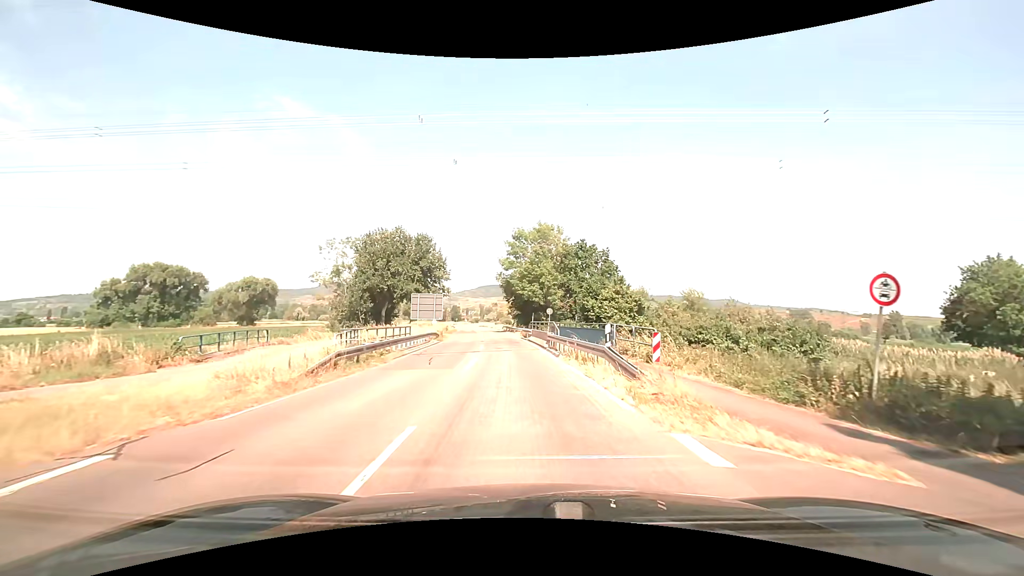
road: tertiary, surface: asphalt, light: Day
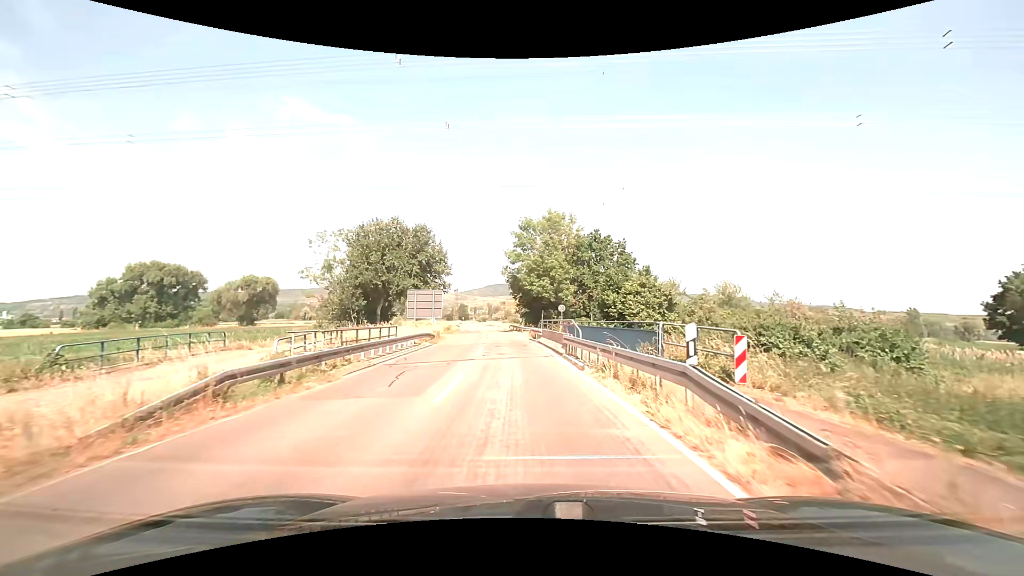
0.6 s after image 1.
(0.0, +5.9) m; -1°
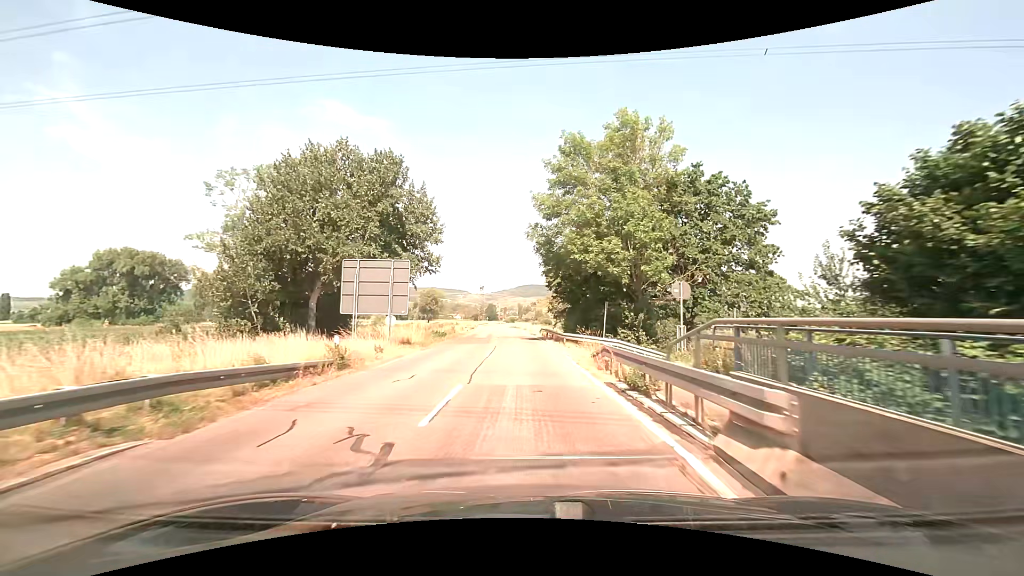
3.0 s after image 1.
(-0.9, +26.5) m; -4°
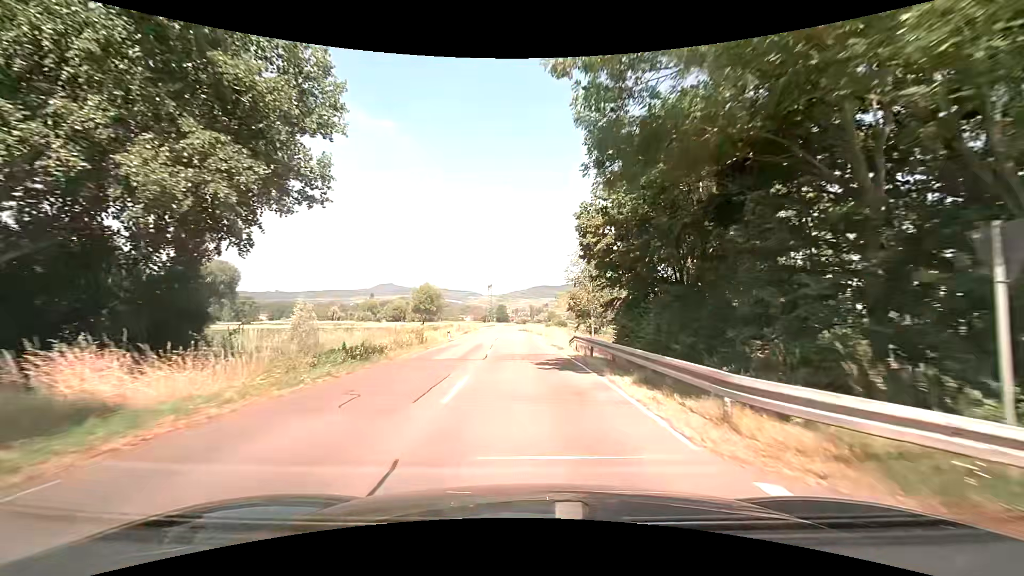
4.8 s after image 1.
(-0.1, +22.5) m; -1°
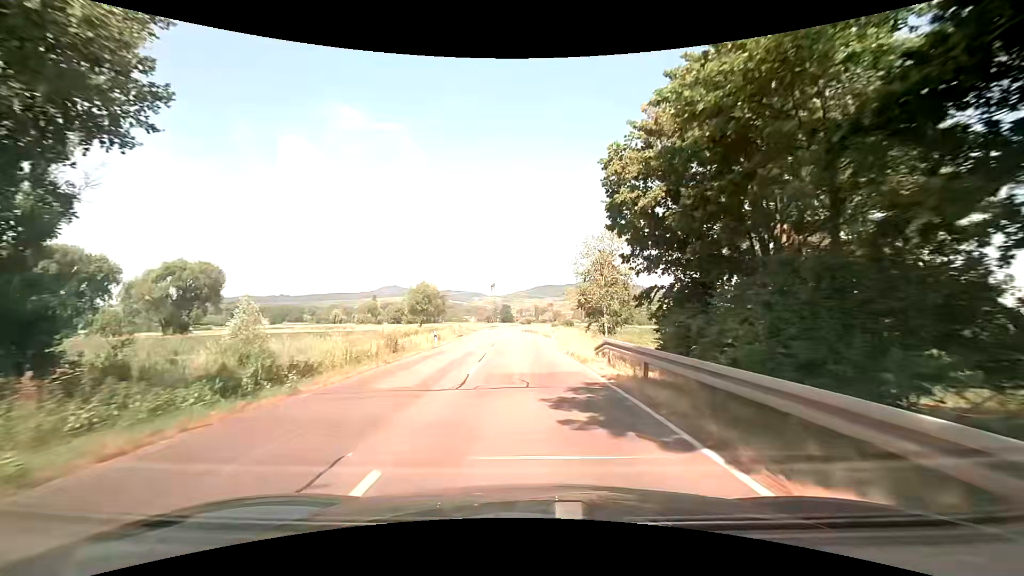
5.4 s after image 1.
(0.0, +8.0) m; 0°
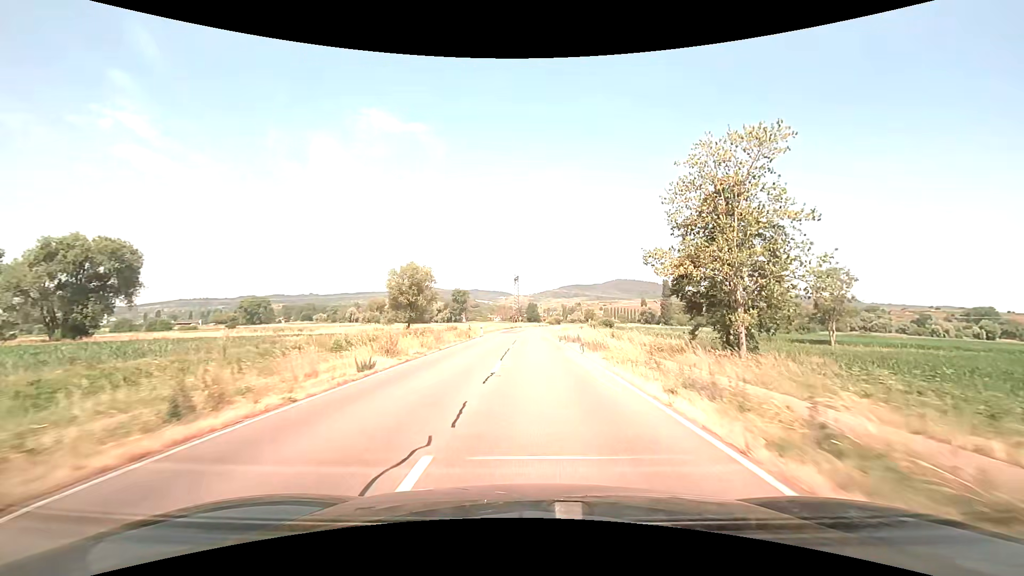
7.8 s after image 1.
(-1.1, +33.9) m; -3°
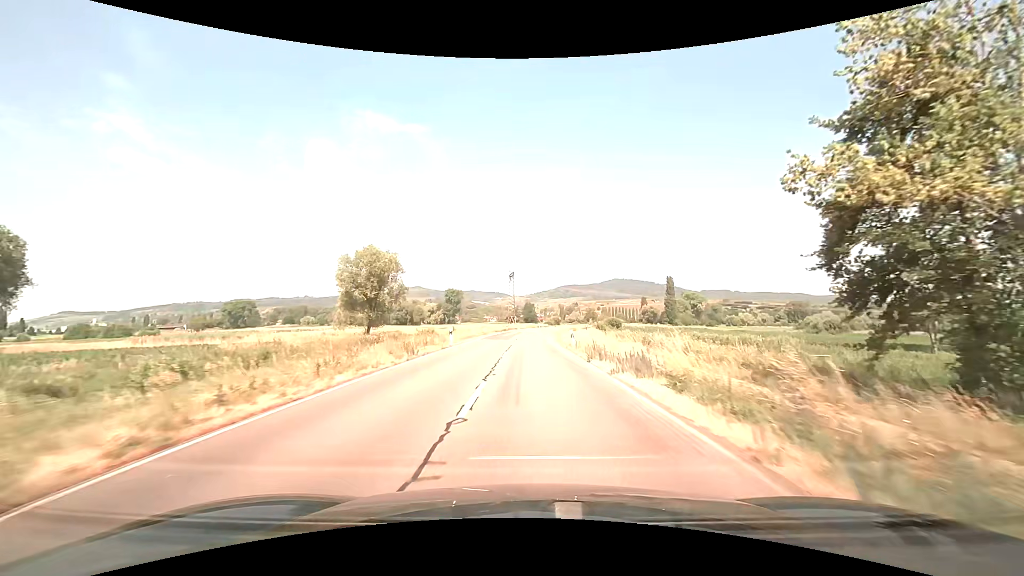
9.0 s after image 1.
(+0.1, +18.1) m; +1°
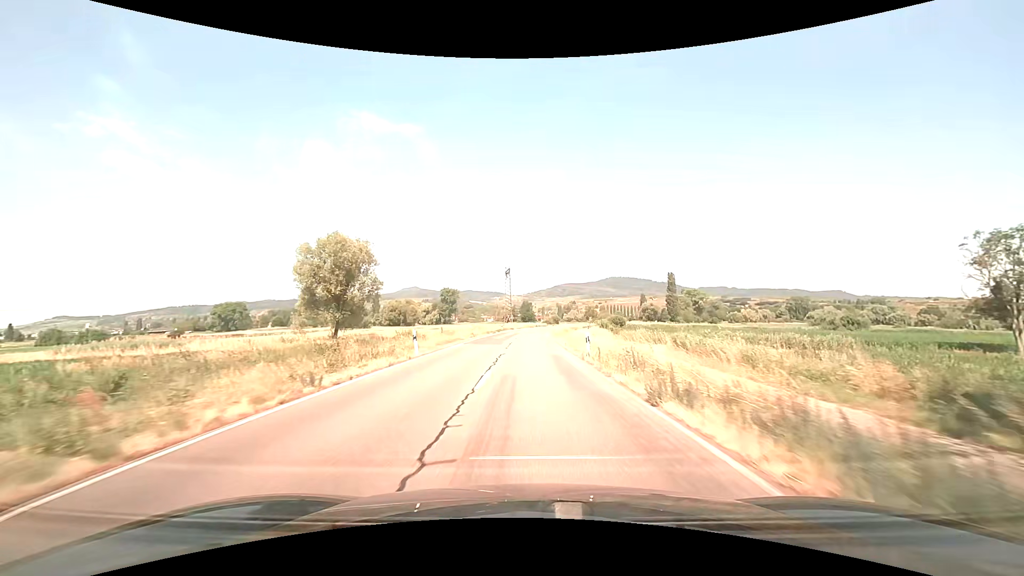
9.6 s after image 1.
(0.0, +9.3) m; 0°
(0, +10) (0, +20) (0, +30) (0, +40) (0, +50) (0, +60) (+1, +70) (+2, +80) (+3, +90) (+4, +100) m
